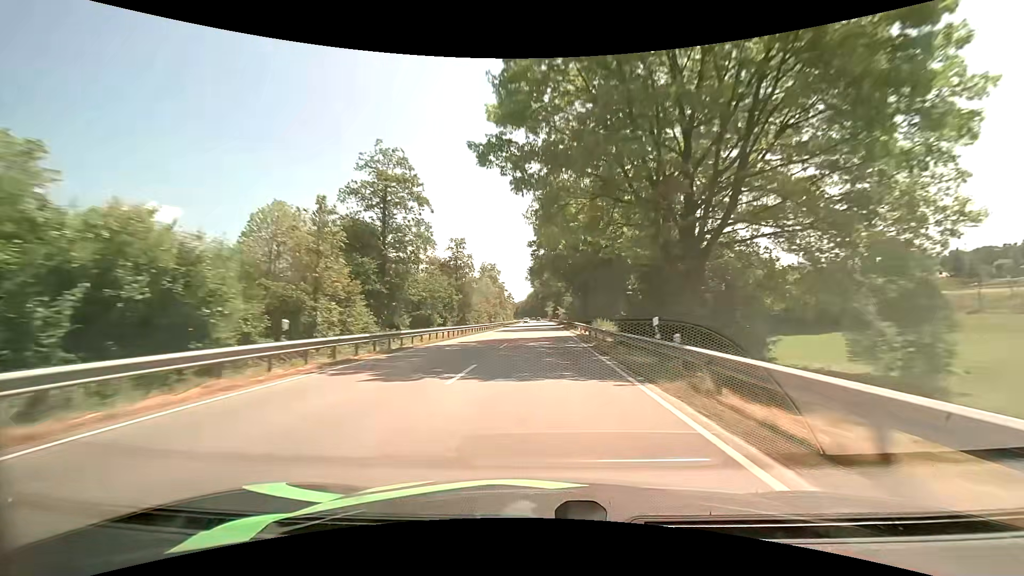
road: primary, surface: asphalt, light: Day
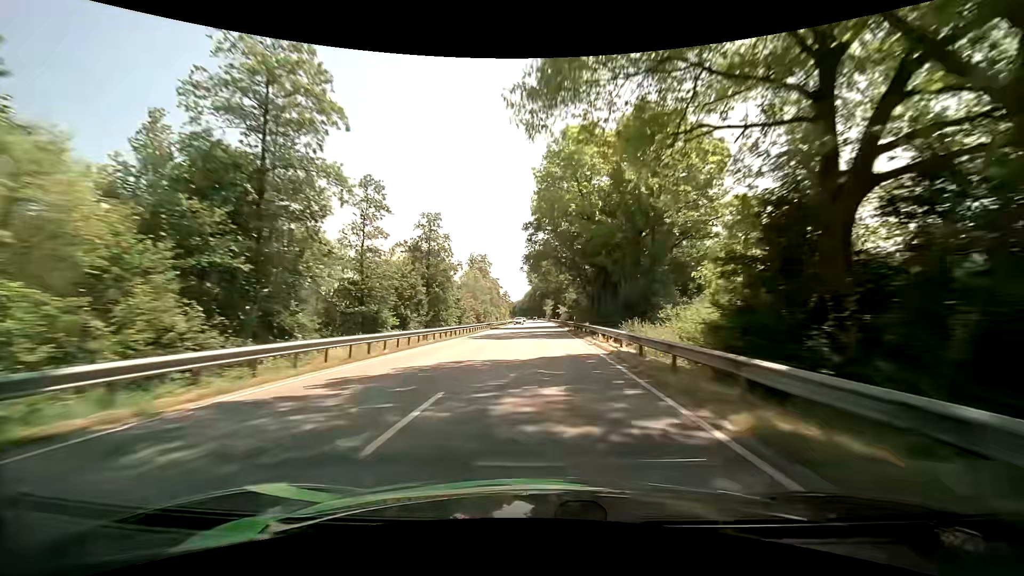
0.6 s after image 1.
(0.0, +16.9) m; 0°
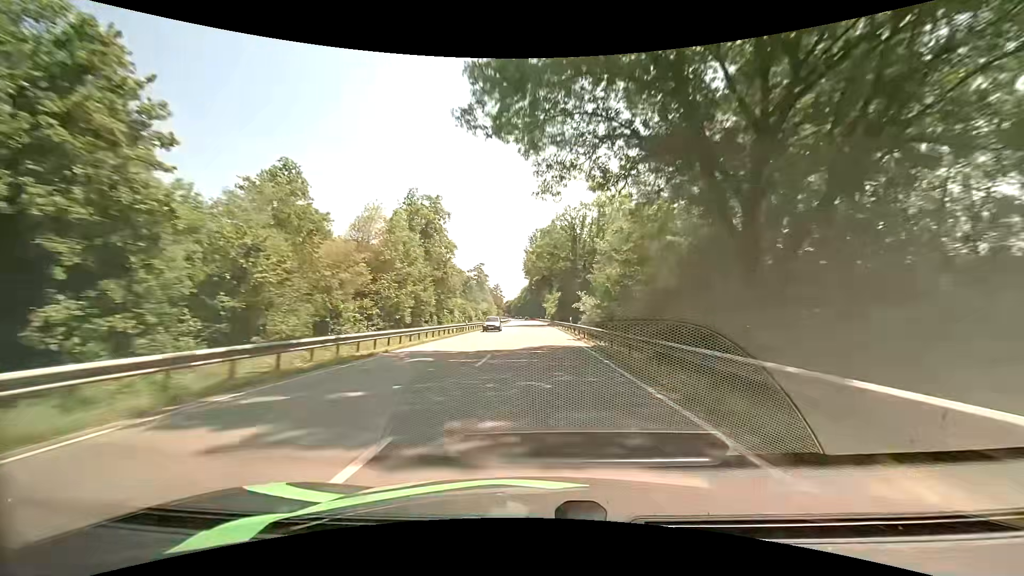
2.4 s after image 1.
(+0.4, +50.9) m; 0°
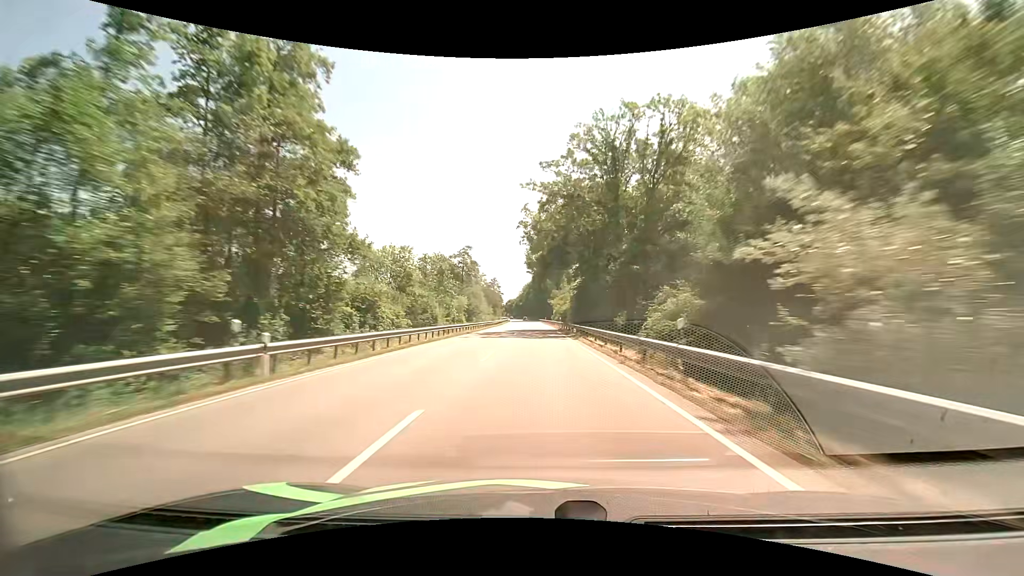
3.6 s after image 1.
(-0.1, +34.4) m; 0°
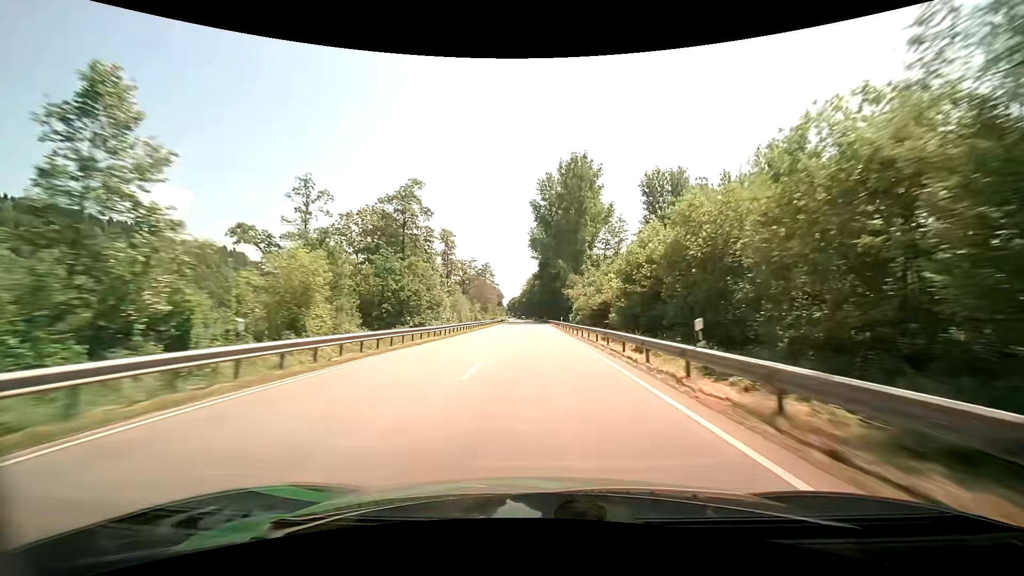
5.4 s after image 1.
(-0.5, +52.1) m; -1°
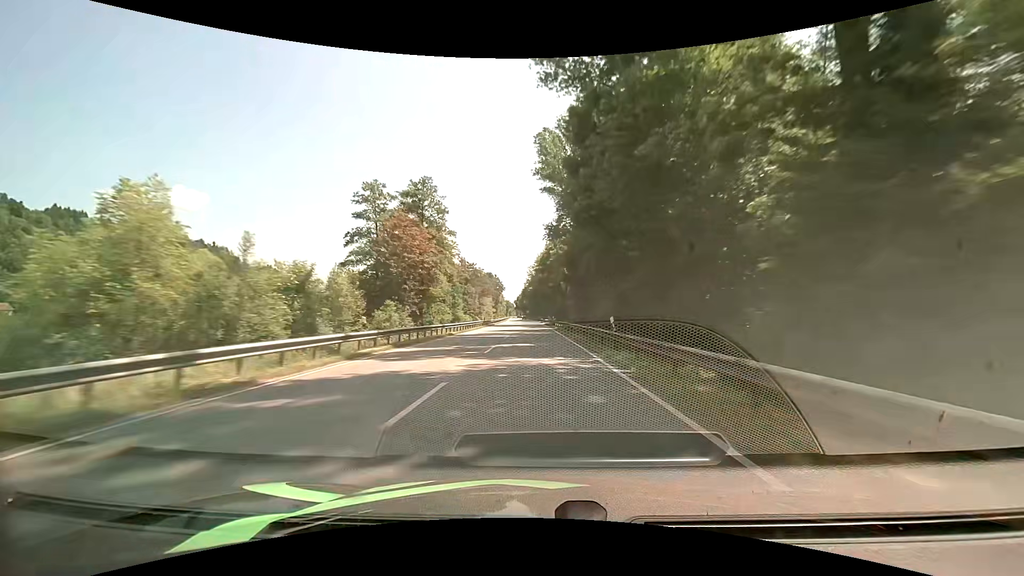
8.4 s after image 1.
(-1.0, +88.0) m; -2°
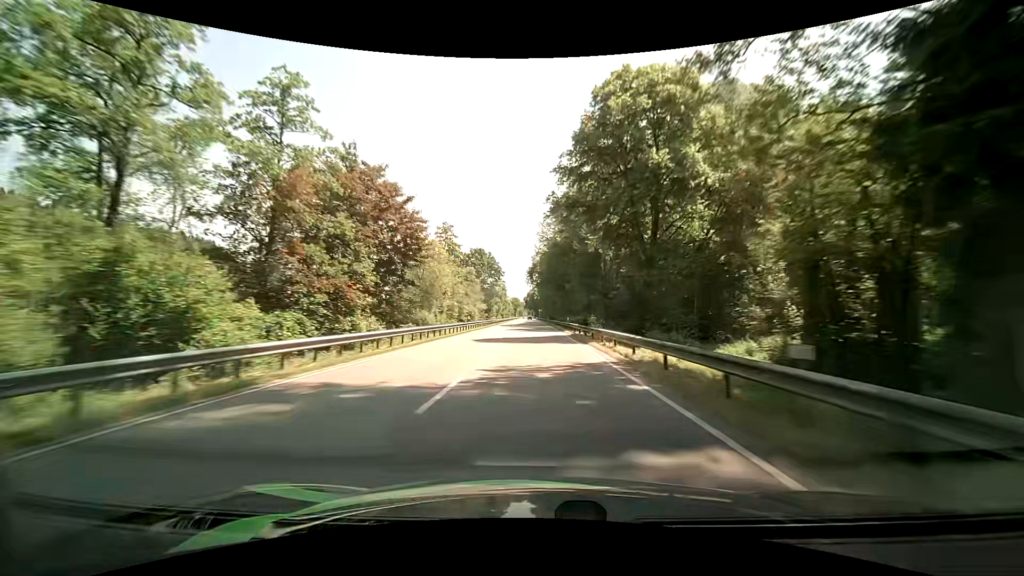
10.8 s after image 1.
(-0.6, +70.7) m; -1°
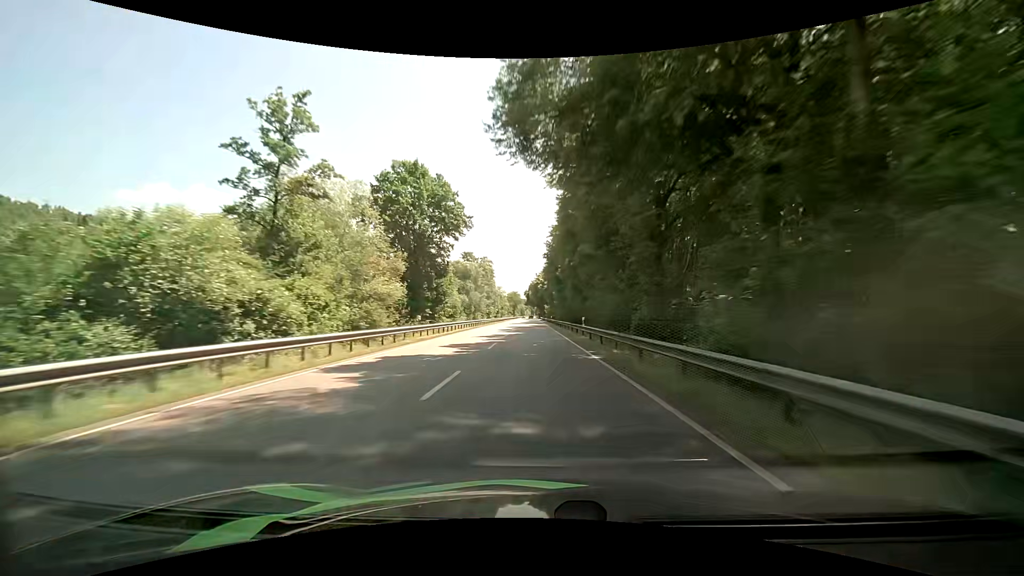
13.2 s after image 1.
(-0.8, +70.4) m; -1°
(0, +10) (0, +20) (0, +30) (0, +40) (0, +50) (0, +60) (0, +70) (-1, +80) (-1, +90) (-1, +100) m
